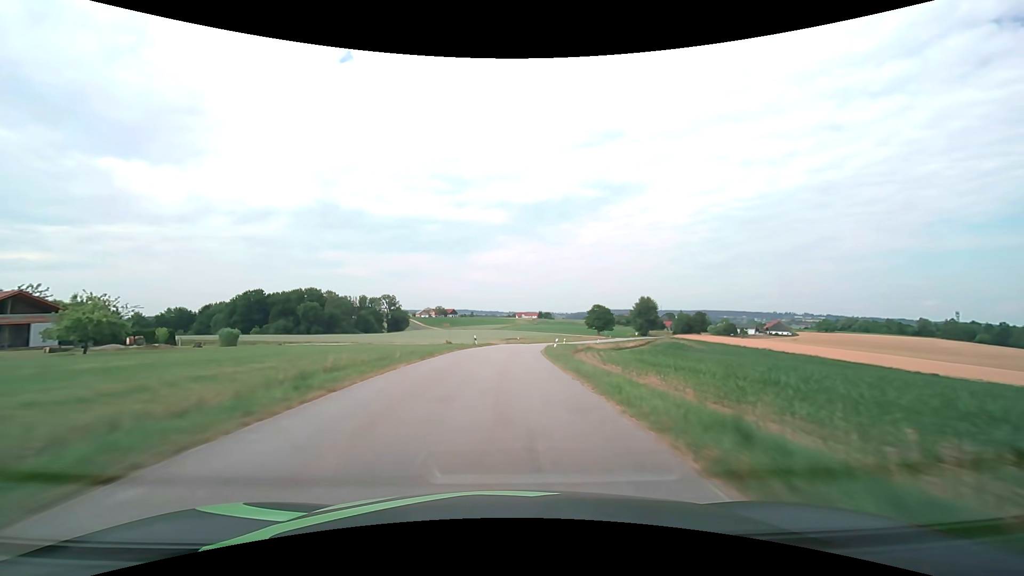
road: tertiary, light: Day
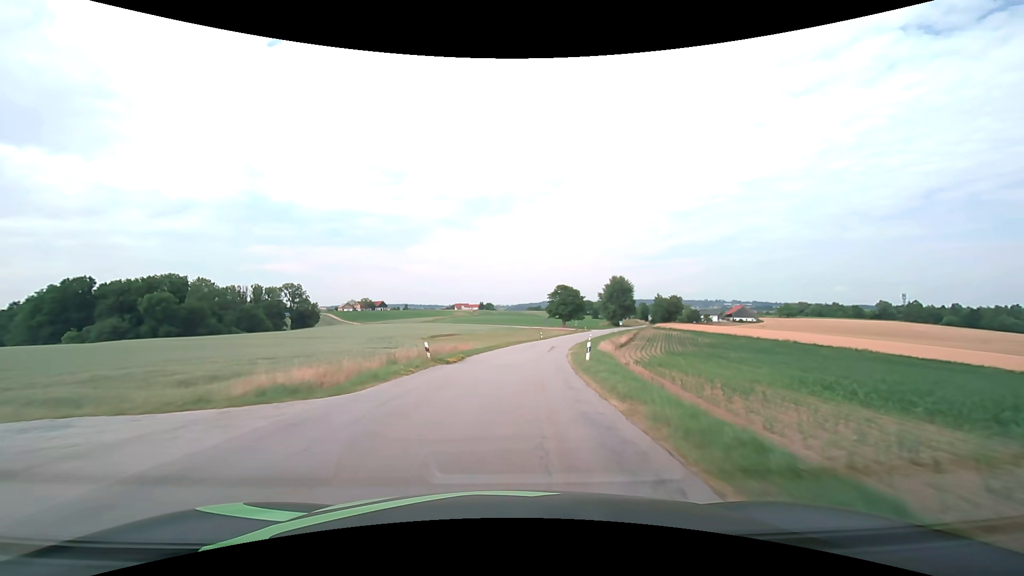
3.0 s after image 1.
(+2.3, +55.6) m; +6°
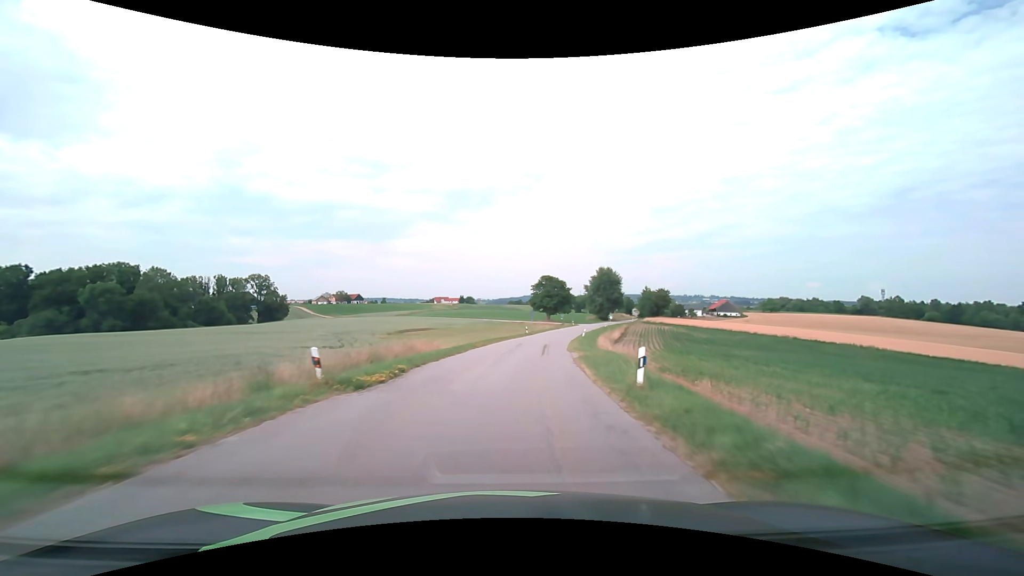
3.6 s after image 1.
(+0.2, +11.1) m; +2°
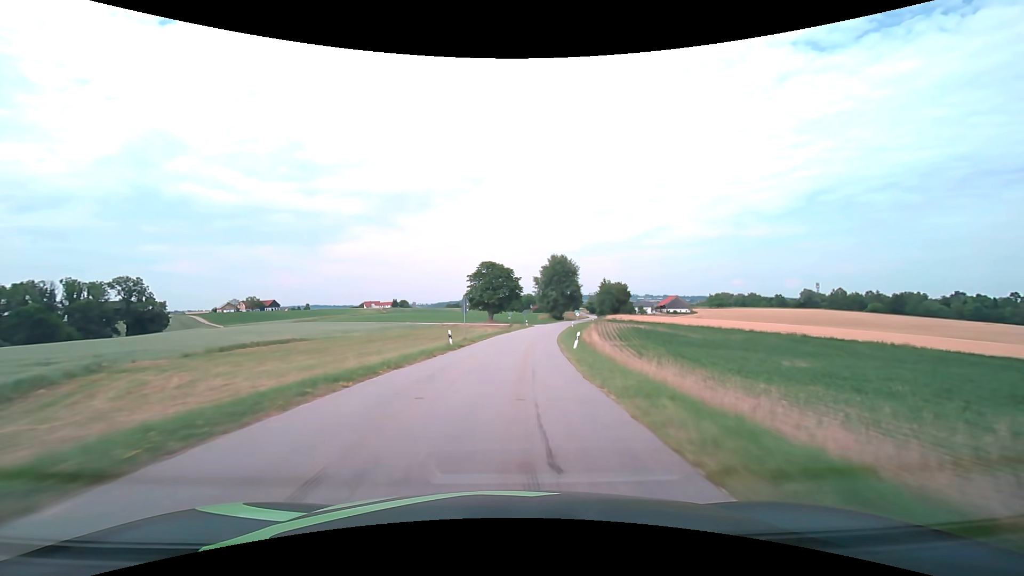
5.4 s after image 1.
(+2.2, +33.2) m; +7°
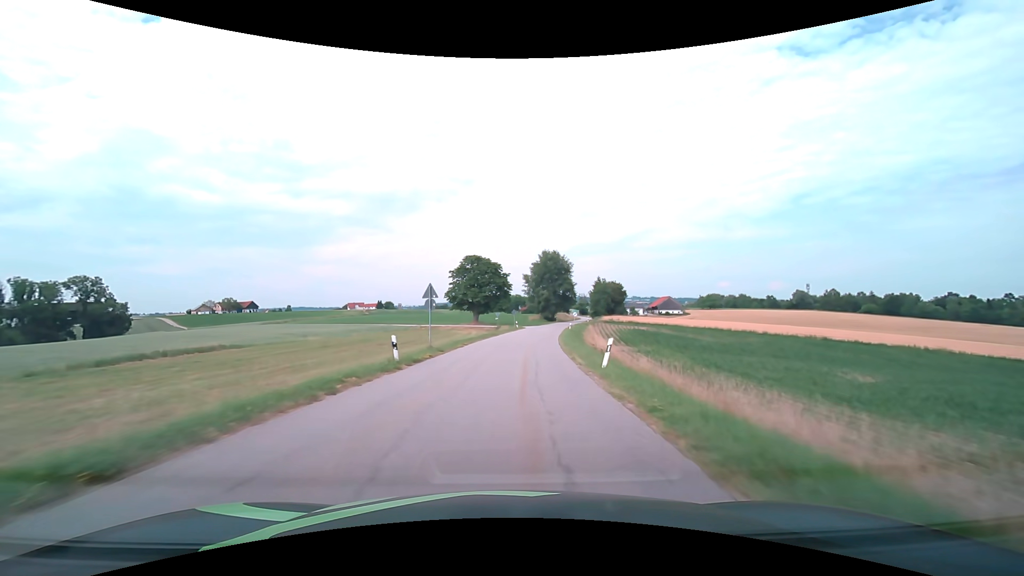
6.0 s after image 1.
(+0.1, +11.0) m; +1°
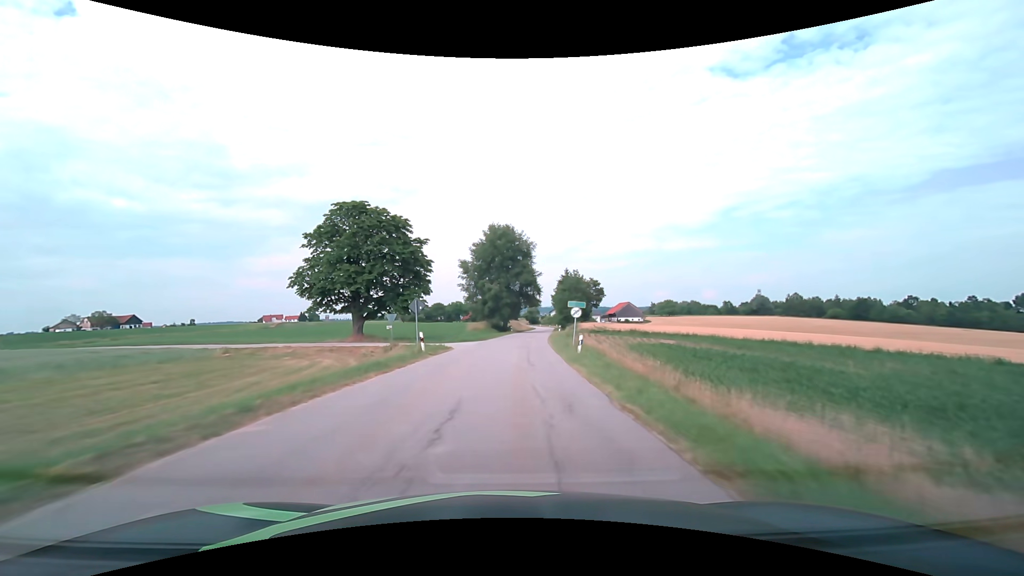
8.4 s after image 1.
(+2.5, +43.6) m; +7°
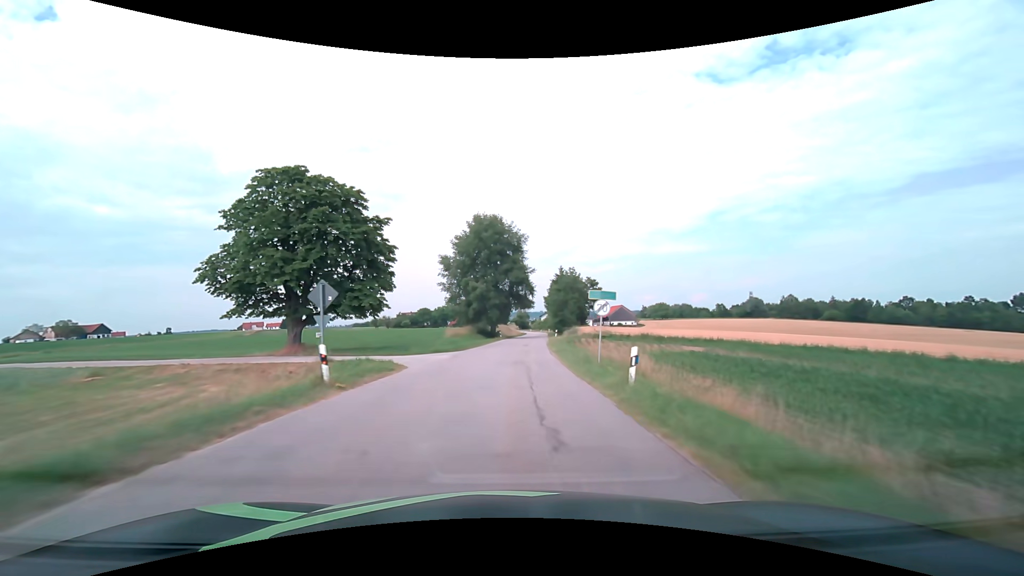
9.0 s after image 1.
(+0.1, +10.9) m; +1°
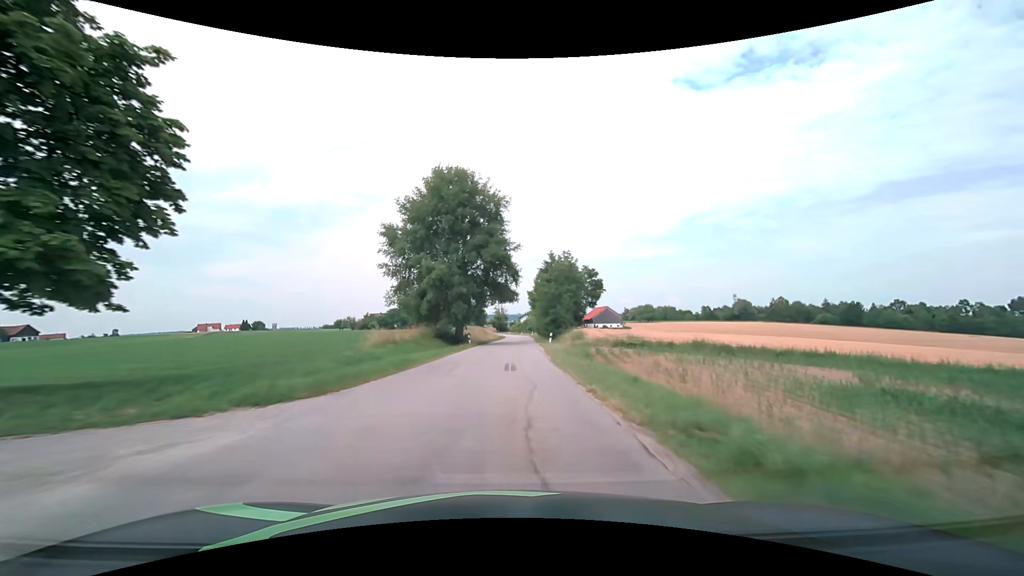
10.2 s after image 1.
(+0.5, +21.7) m; +2°
(0, +10) (0, +20) (+1, +30) (+1, +40) (+1, +50) (+2, +60) (+2, +70) (+3, +80) (+3, +90) (+4, +100) m
